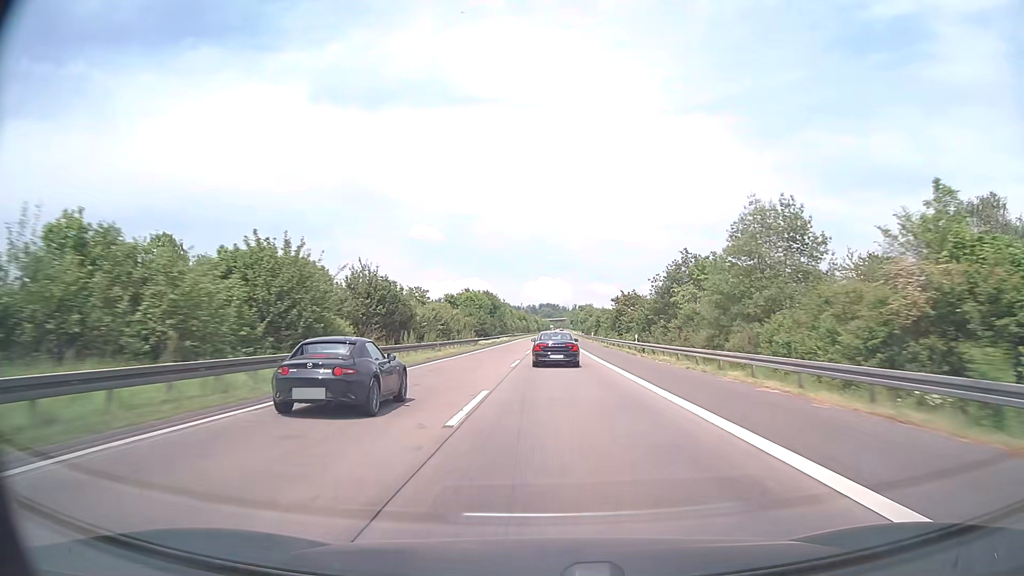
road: motorway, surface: asphalt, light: Day
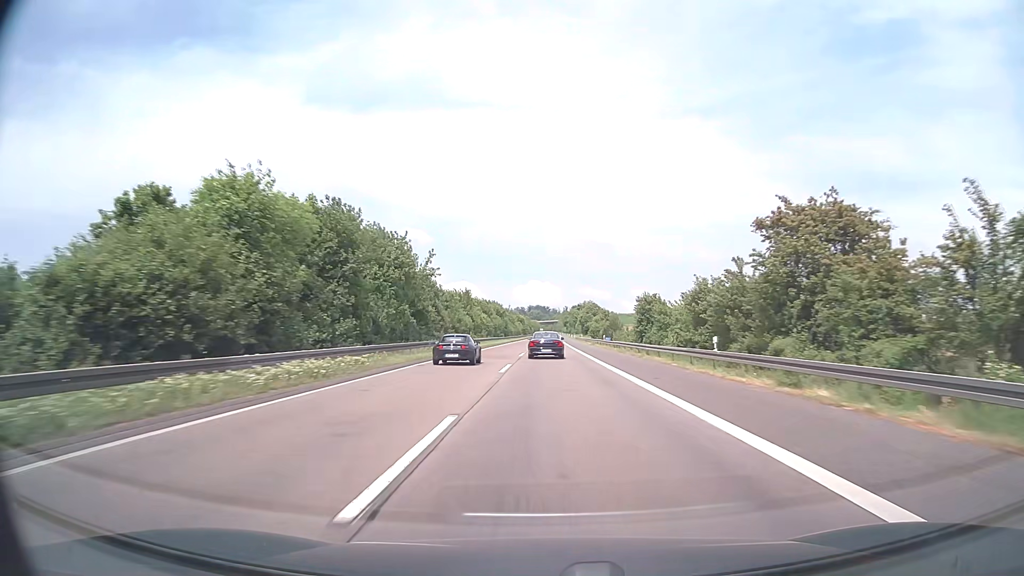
(+0.9, +76.0) m; +1°
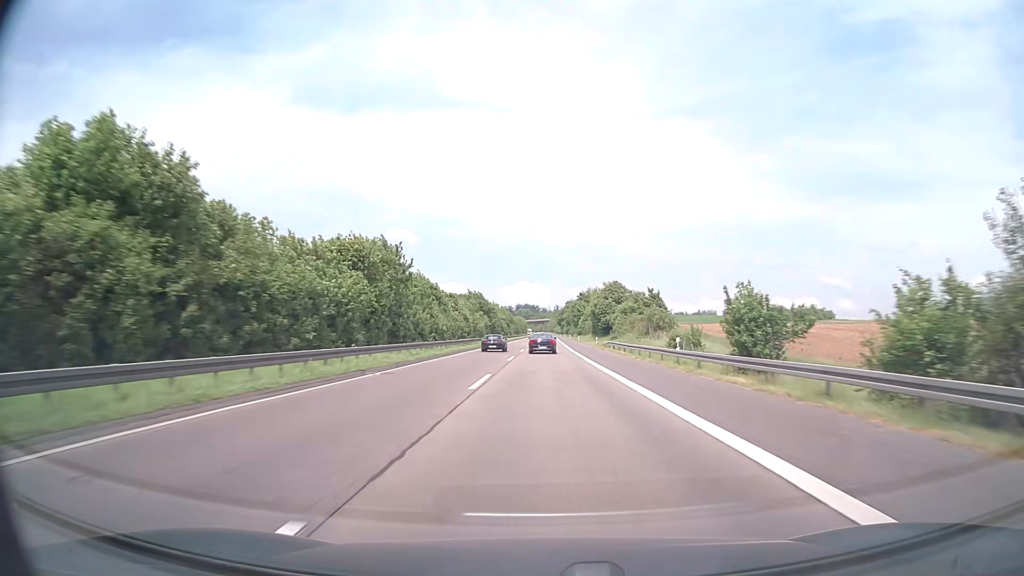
(+0.9, +95.0) m; +1°
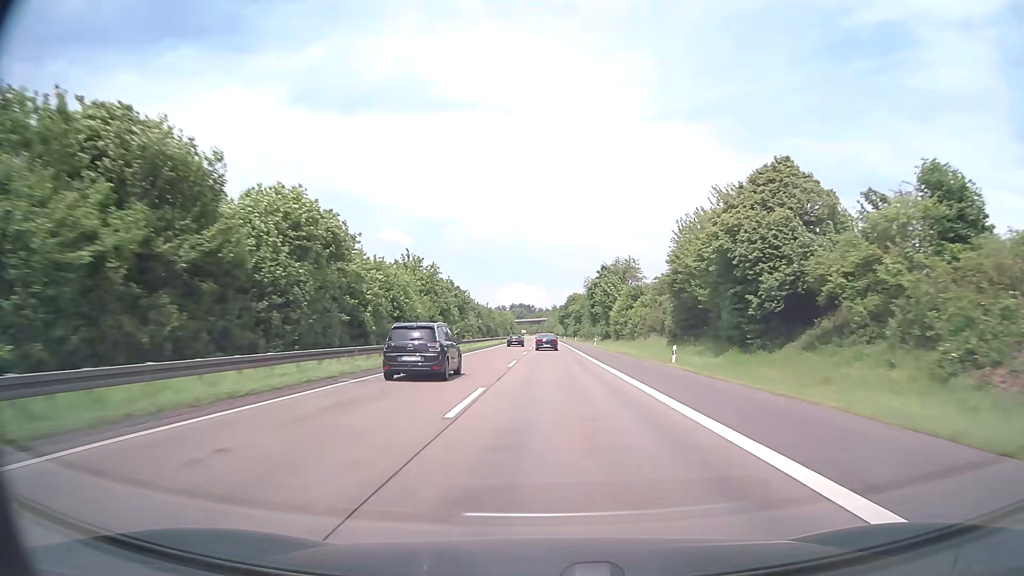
(+0.3, +95.0) m; 0°
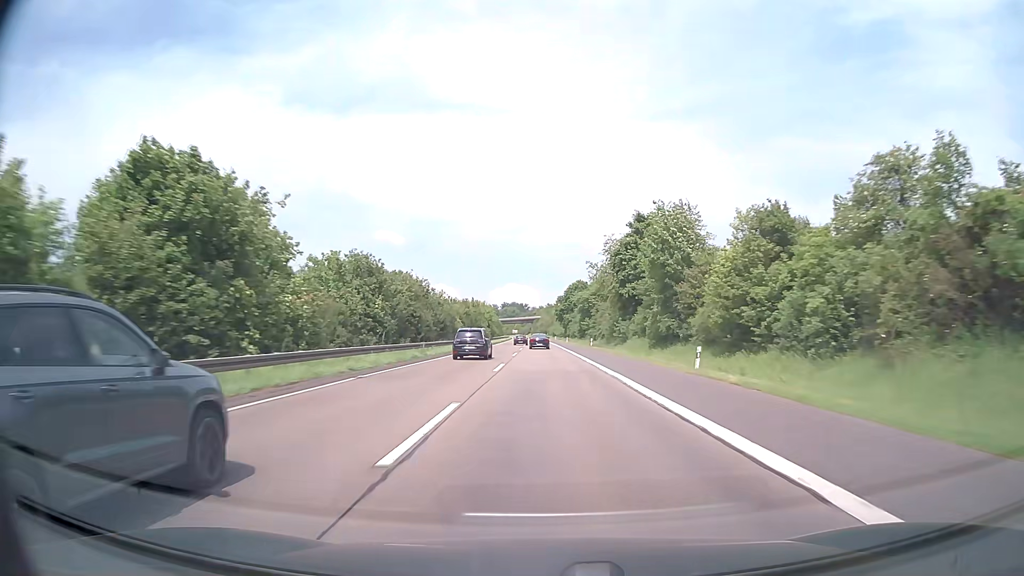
(+0.4, +57.0) m; +1°
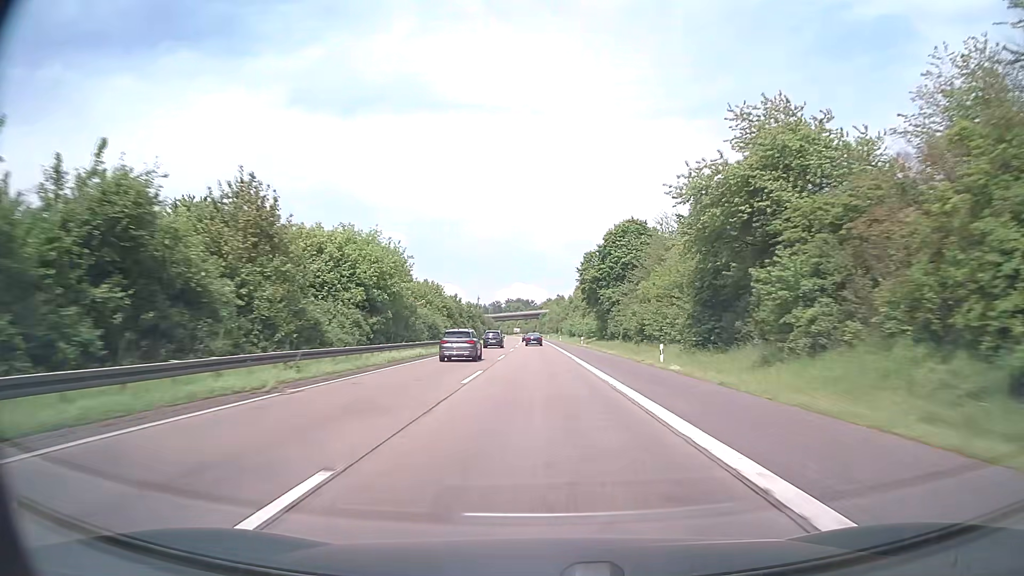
(-0.4, +95.1) m; -1°
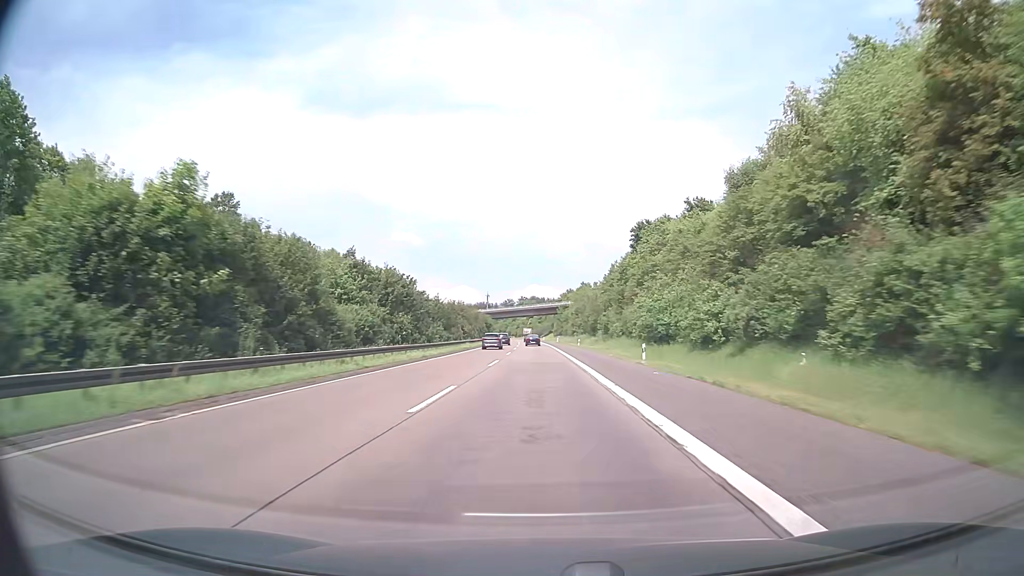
(-1.0, +95.1) m; -1°
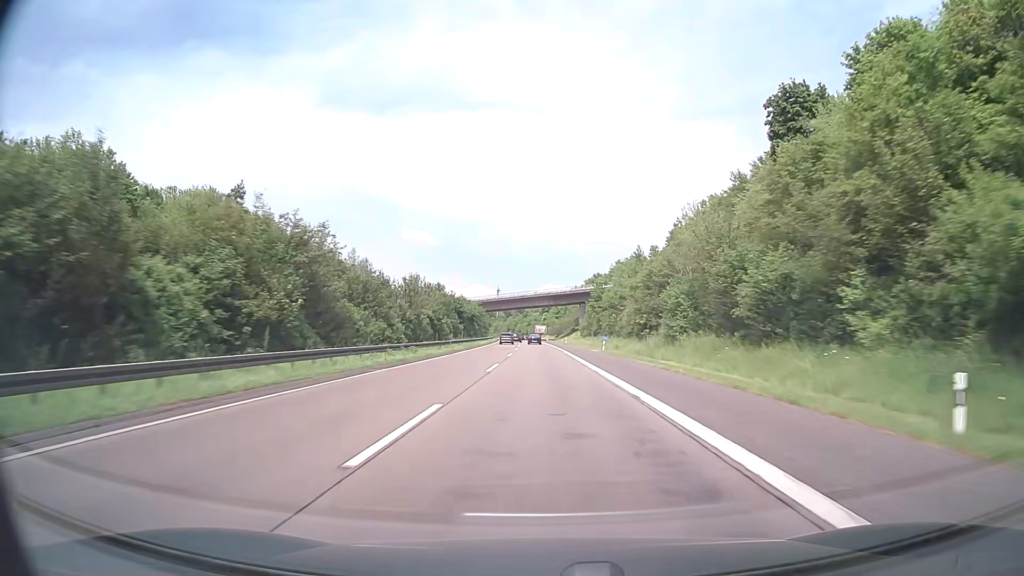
(-1.3, +76.1) m; -1°
(0, +10) (0, +20) (0, +30) (0, +40) (0, +50) (0, +60) (-1, +70) (-1, +80) (-1, +90) (-1, +100) m
